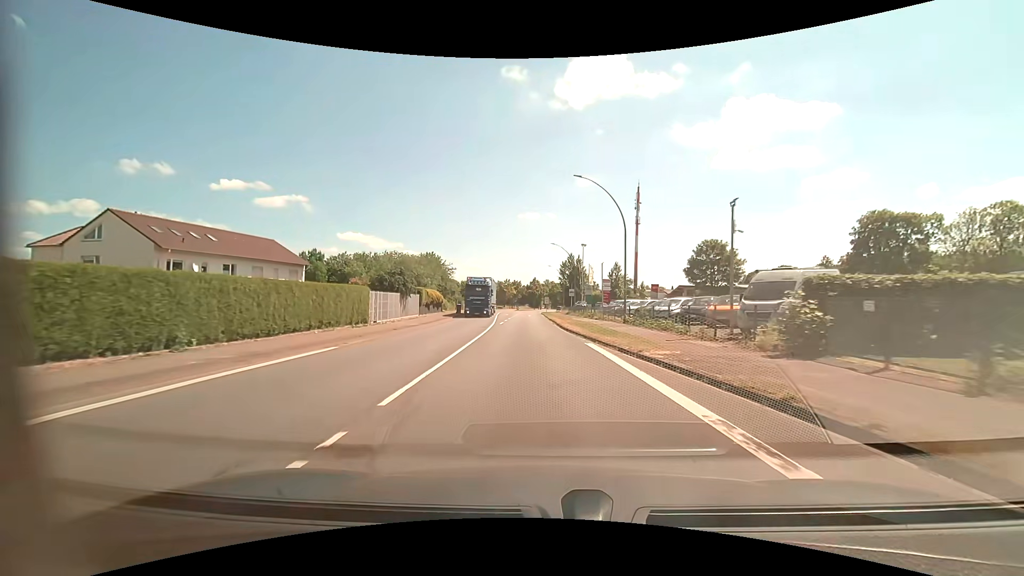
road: primary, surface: asphalt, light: Day
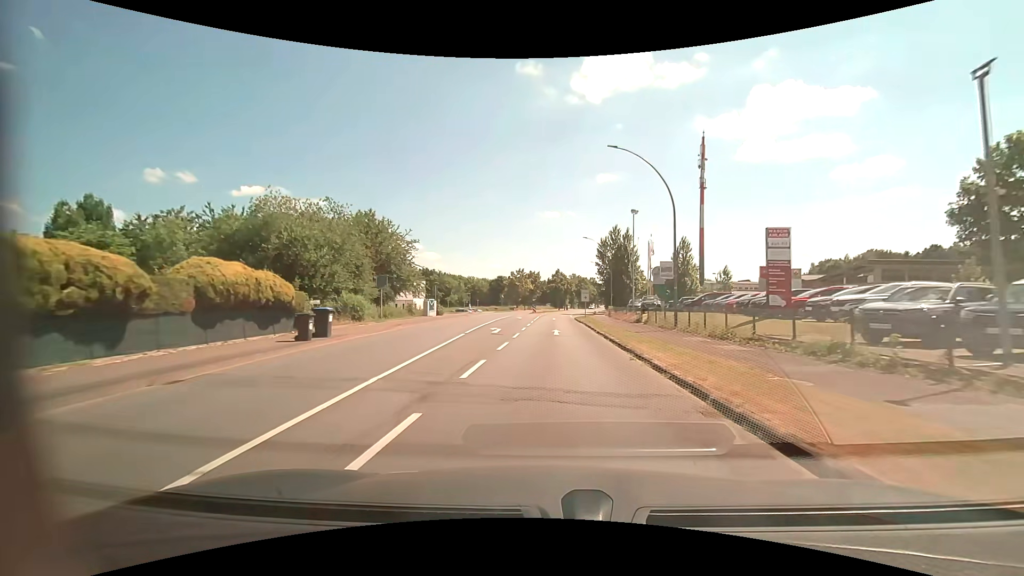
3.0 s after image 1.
(-1.2, +42.7) m; -2°
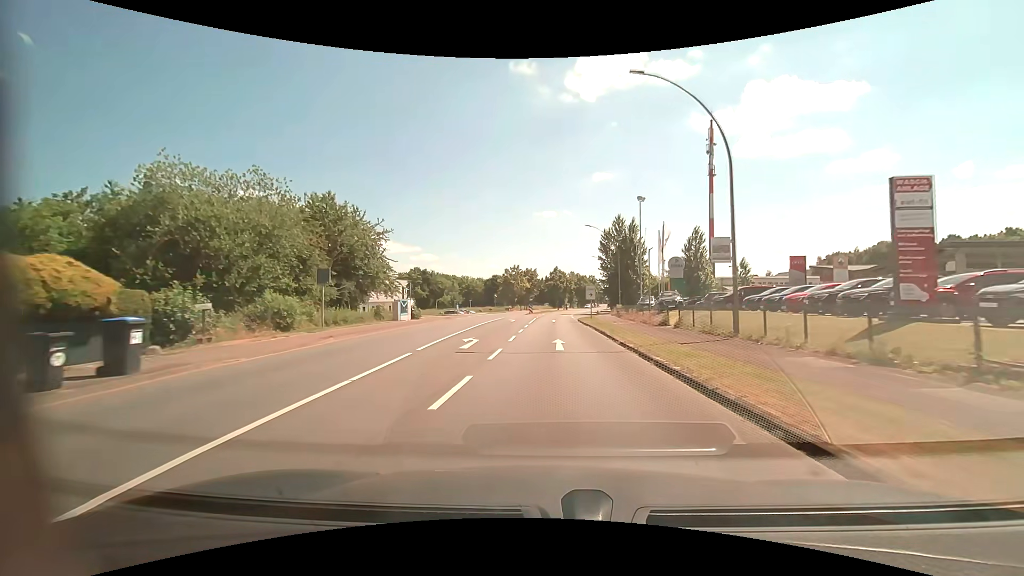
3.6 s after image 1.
(0.0, +8.6) m; 0°
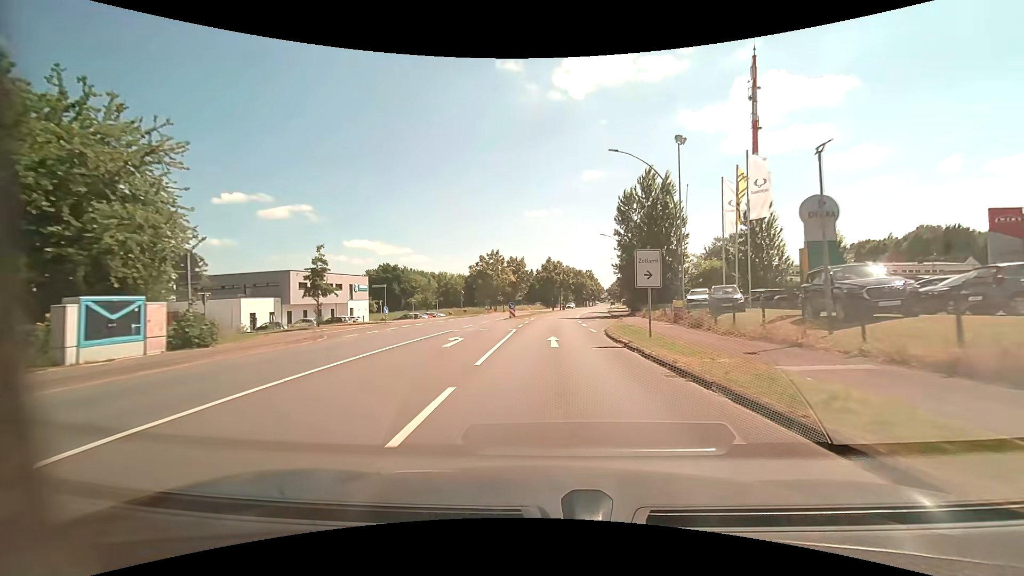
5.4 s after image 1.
(+0.1, +25.8) m; +1°
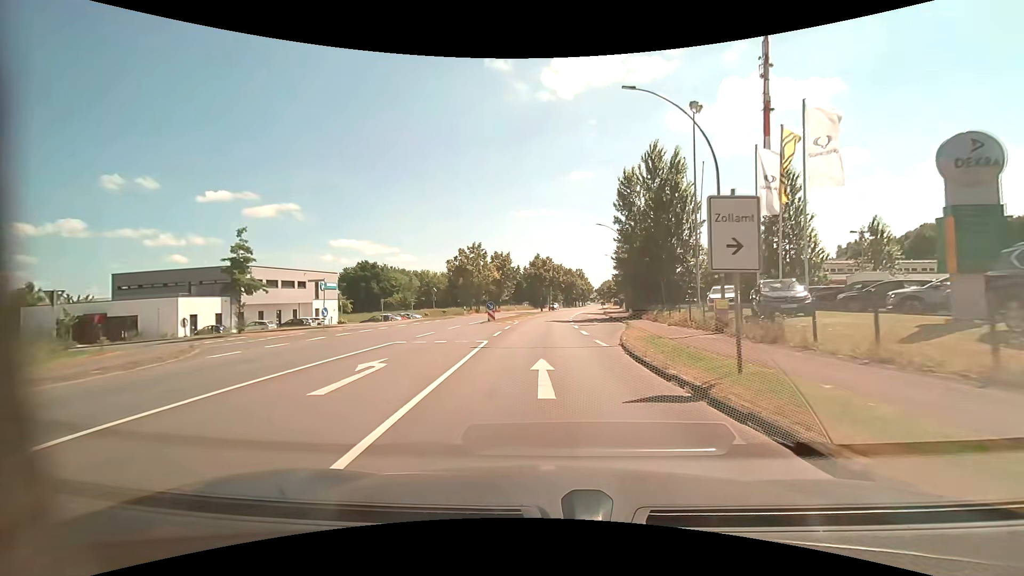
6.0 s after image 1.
(+0.1, +8.3) m; +1°
